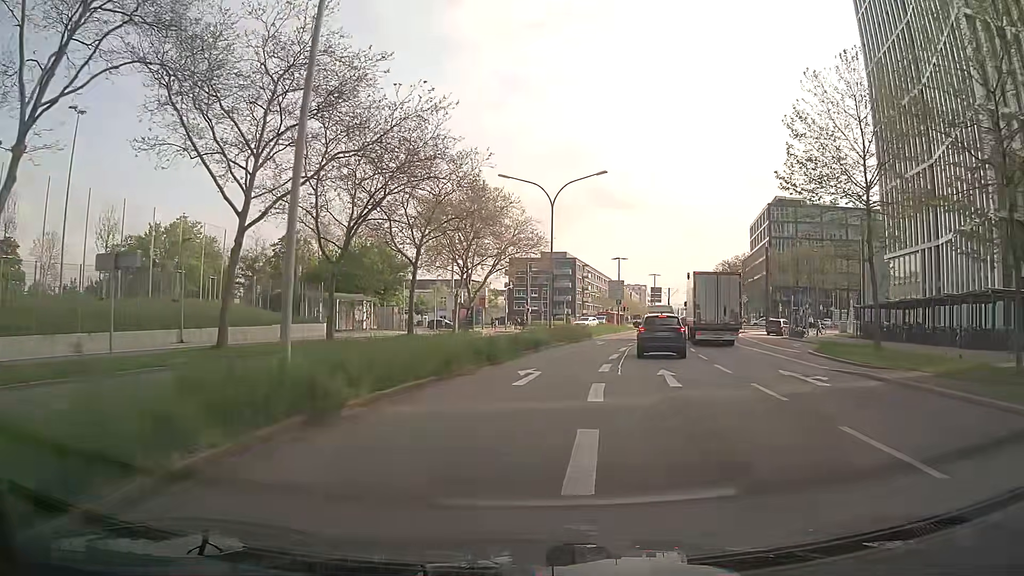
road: secondary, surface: asphalt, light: Day
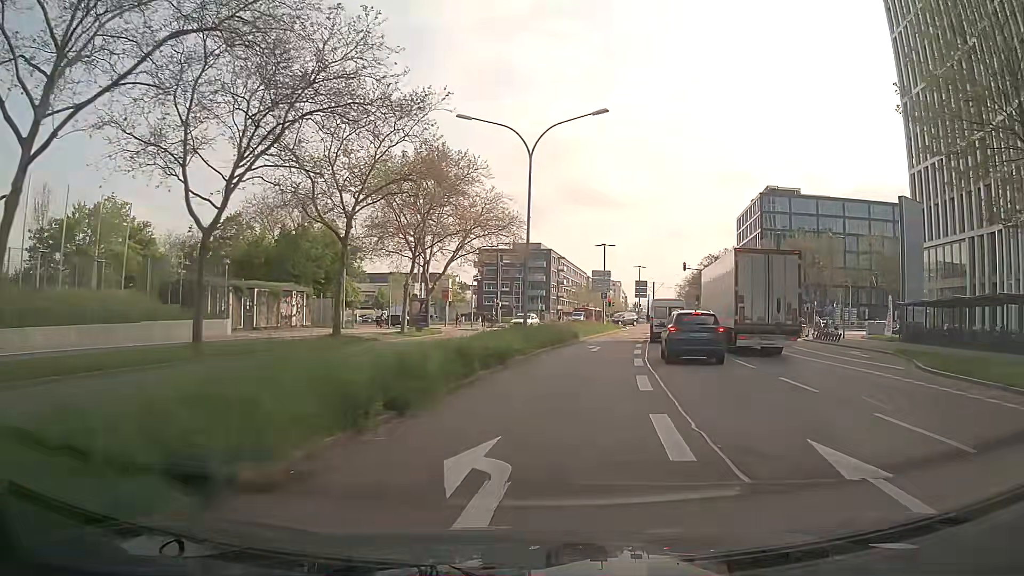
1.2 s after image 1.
(0.0, +11.4) m; +1°
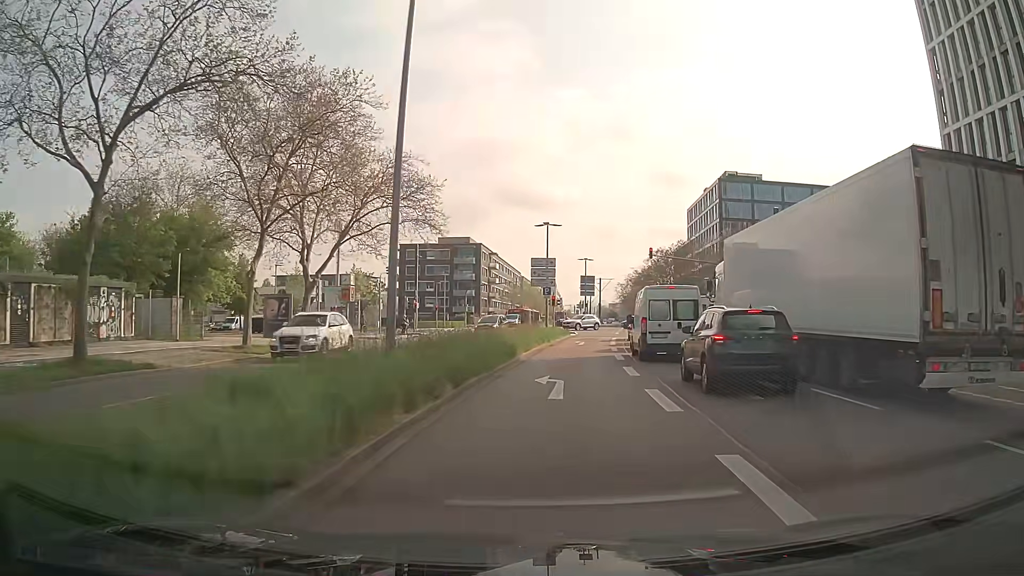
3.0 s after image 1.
(+0.7, +16.0) m; +4°
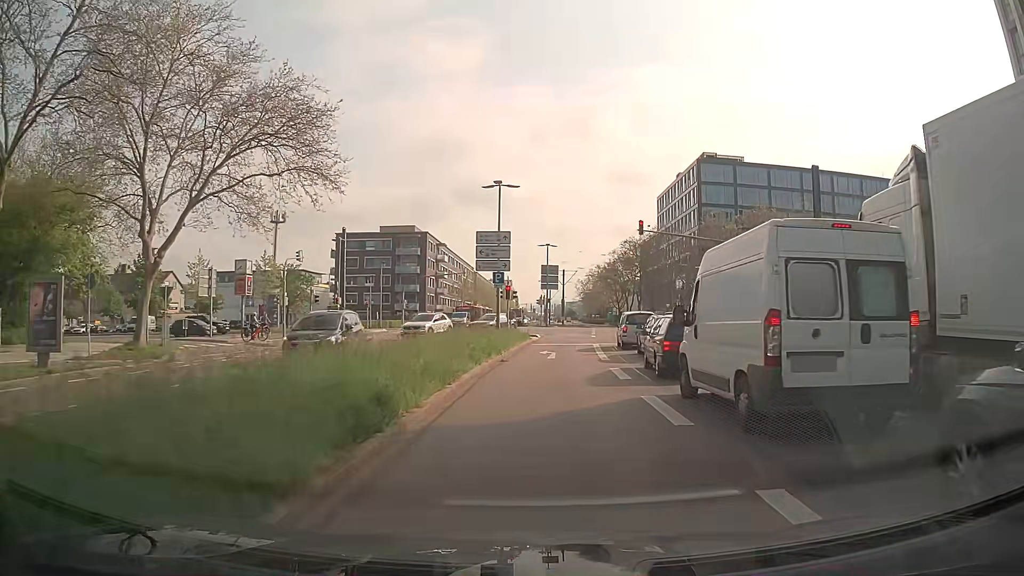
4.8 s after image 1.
(+0.8, +14.5) m; +5°
